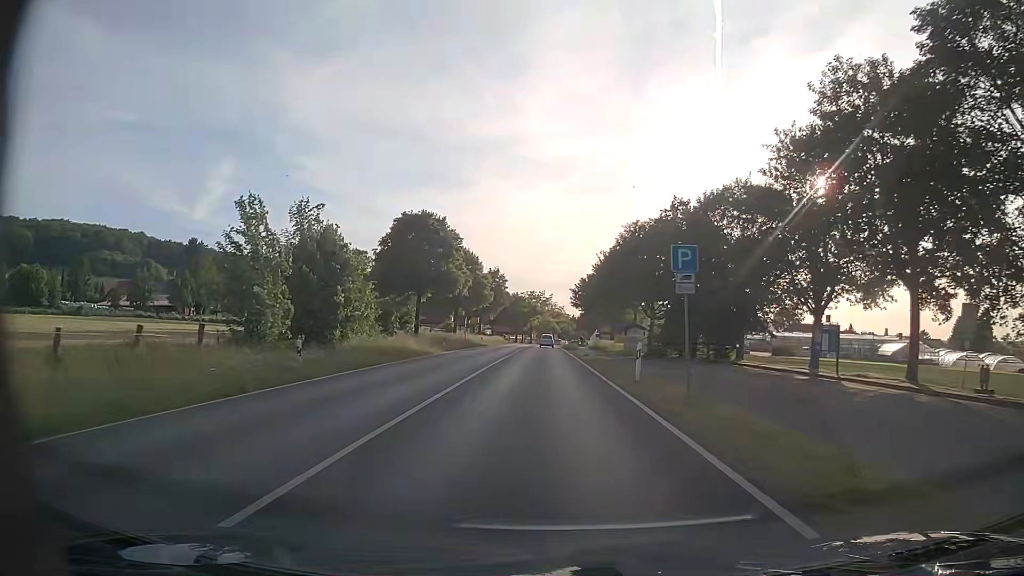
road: primary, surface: asphalt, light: Day
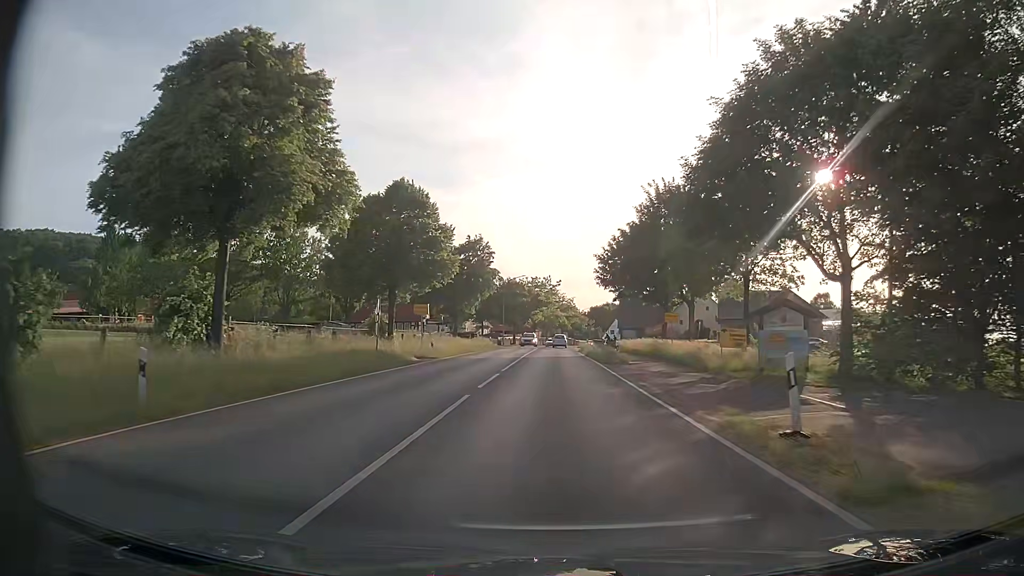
(-0.5, +37.0) m; -1°
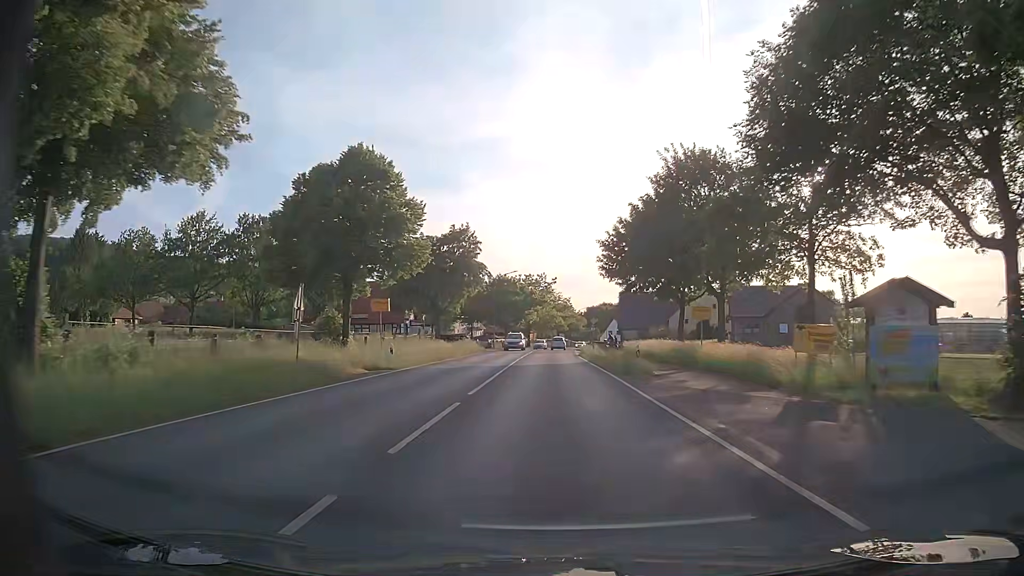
(0.0, +9.1) m; +1°
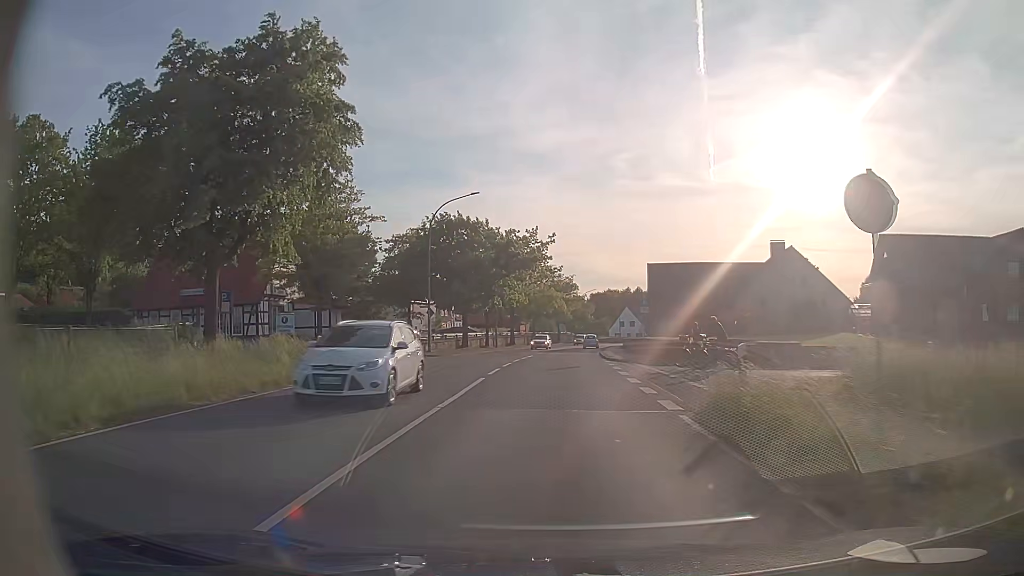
(+0.1, +44.8) m; 0°
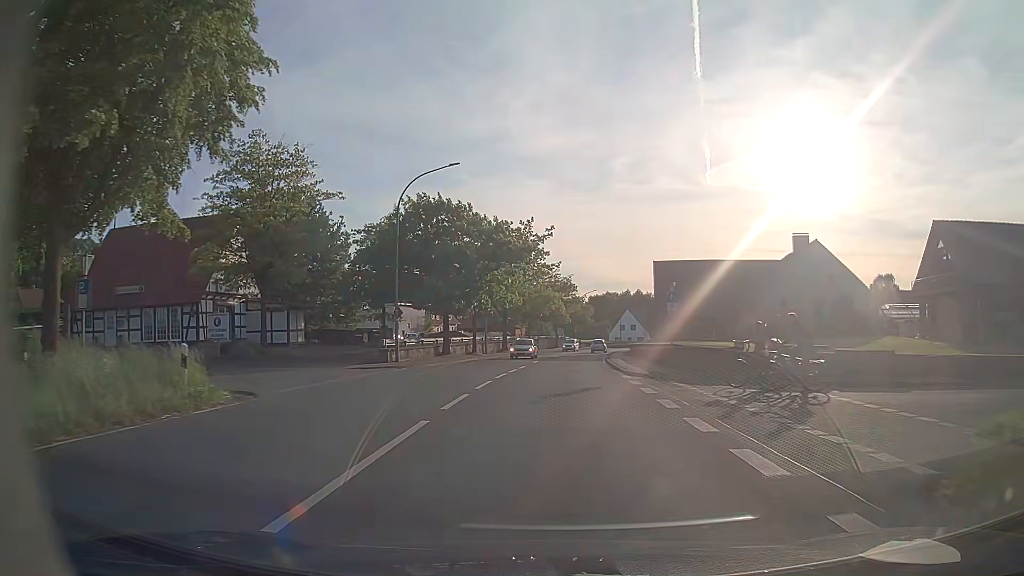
(0.0, +8.3) m; 0°
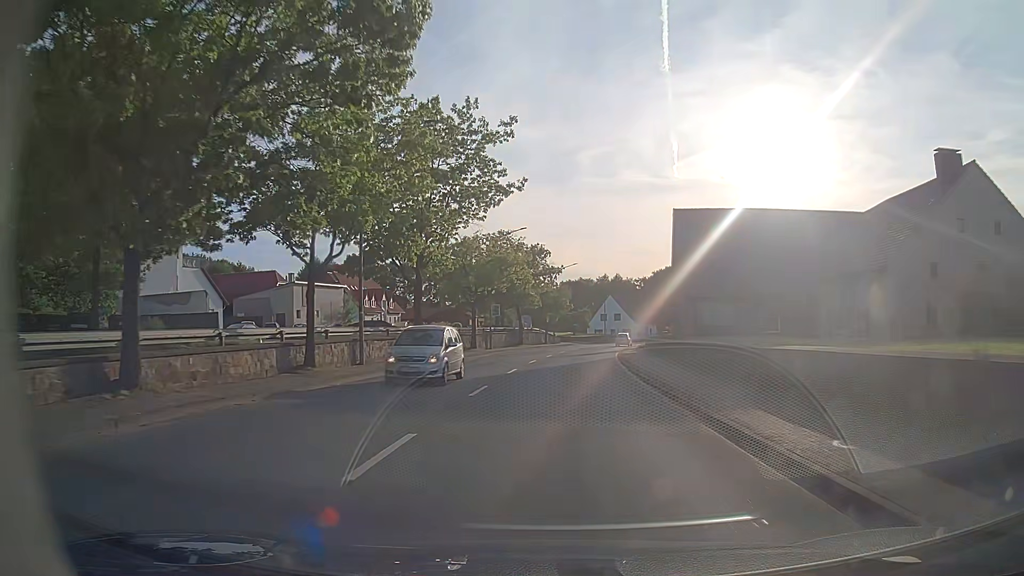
(+0.6, +32.7) m; +3°
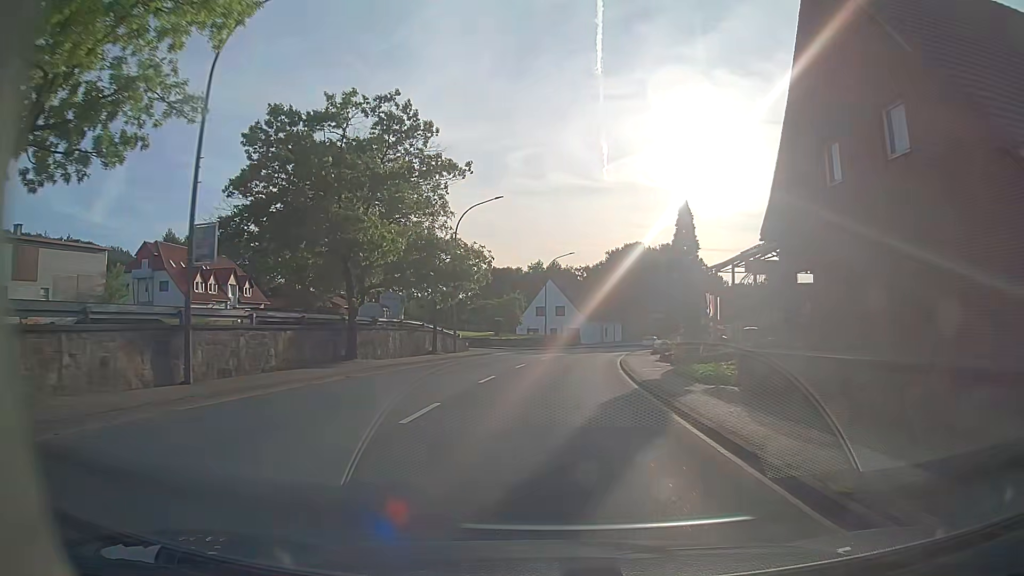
(+1.7, +40.9) m; +6°
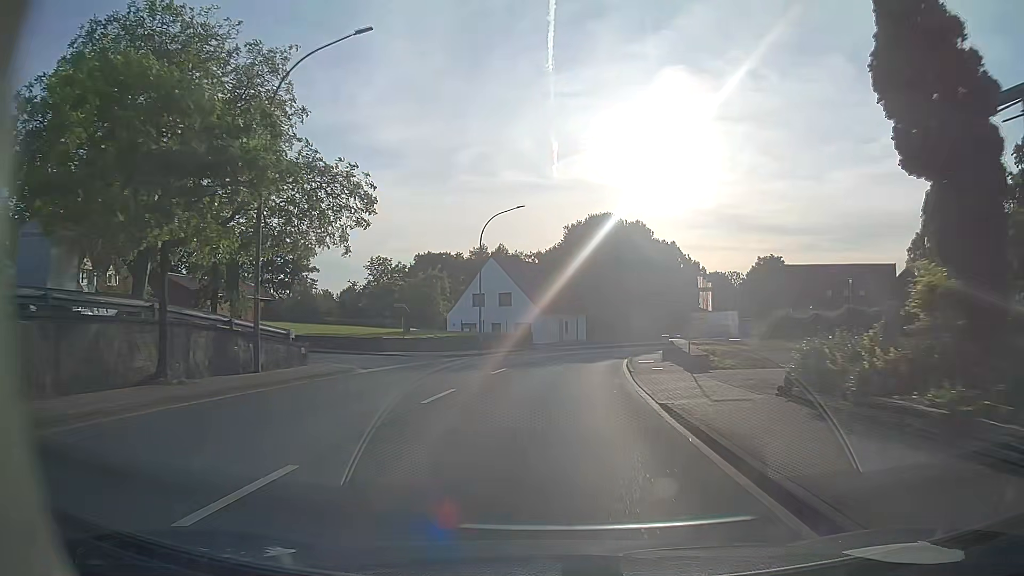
(+1.0, +24.5) m; +4°
(0, +10) (+1, +20) (+2, +30) (+3, +40) (+5, +50) (+7, +59) (+10, +69) (+13, +78) (+17, +88) (+21, +97) m
